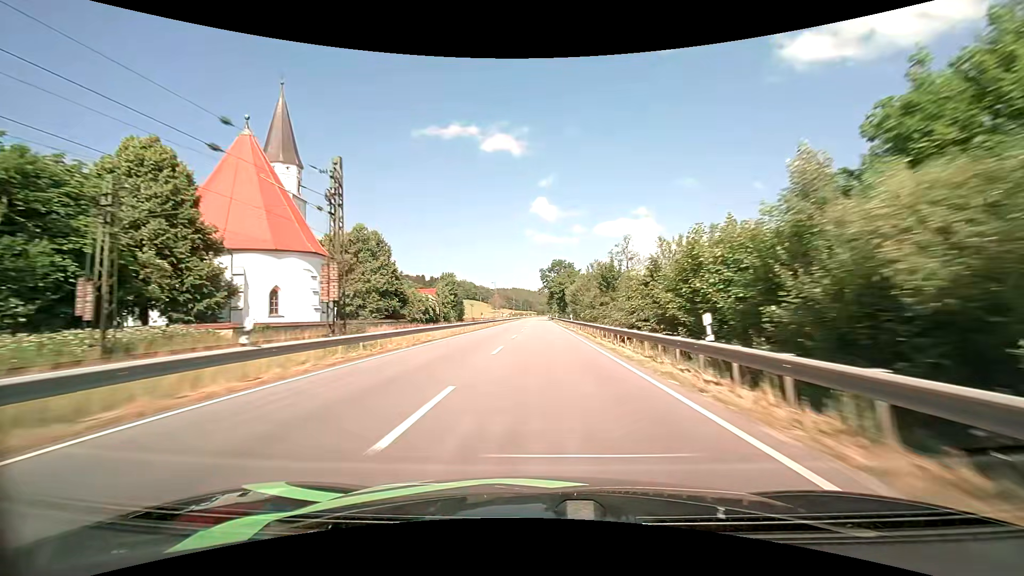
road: primary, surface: asphalt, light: Day
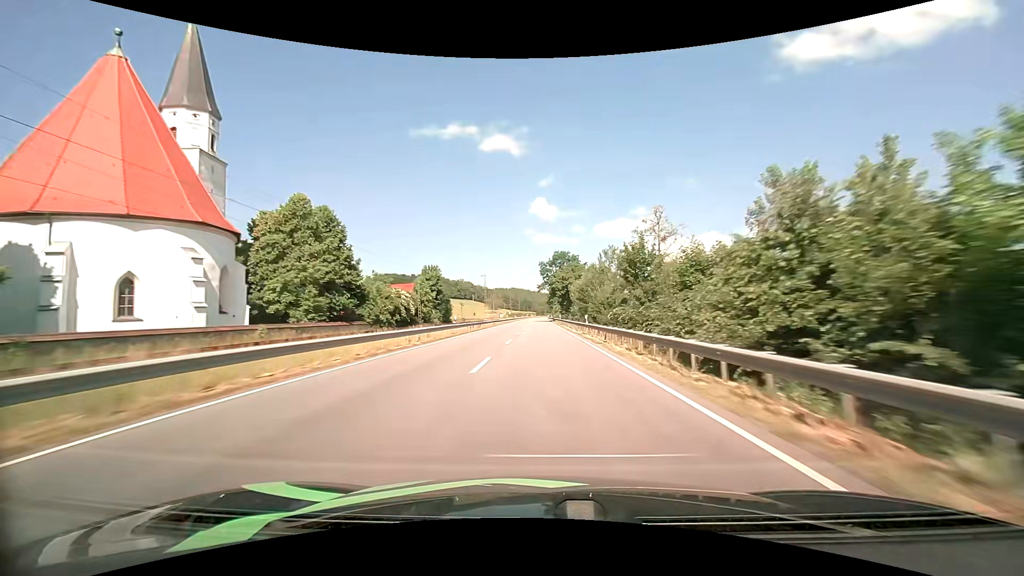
(0.0, +17.6) m; 0°
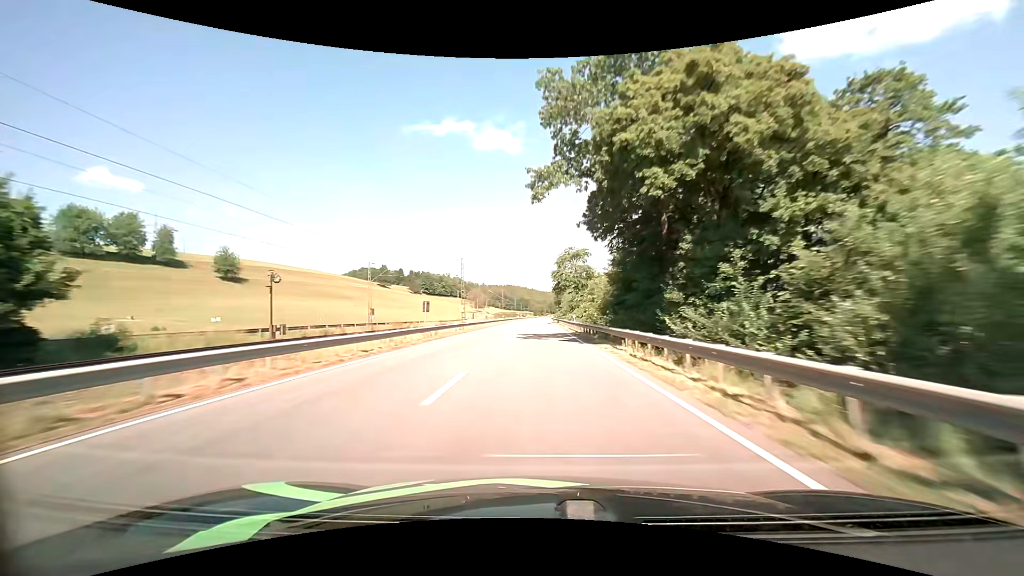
(+0.2, +88.9) m; 0°
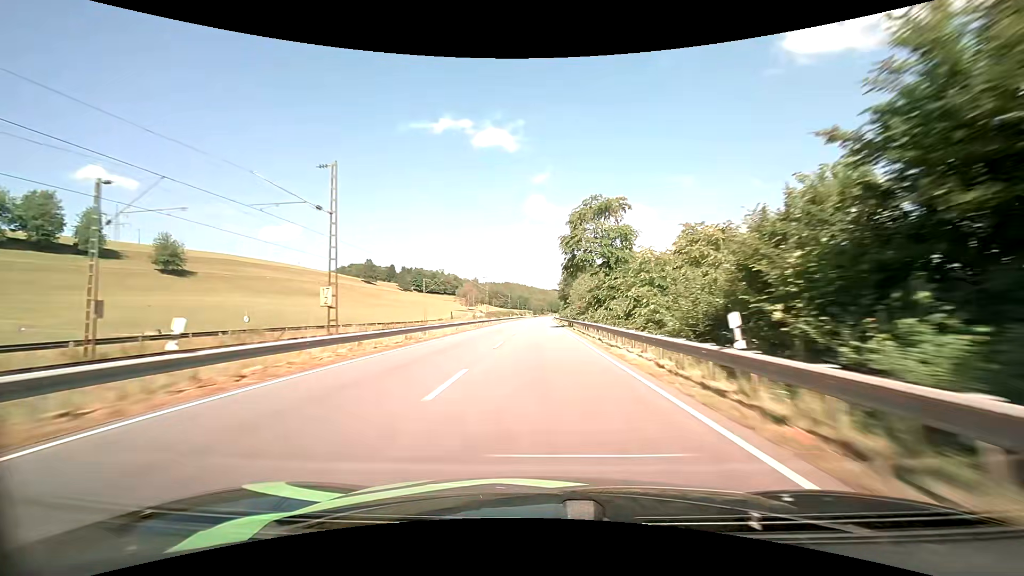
(0.0, +35.9) m; 0°
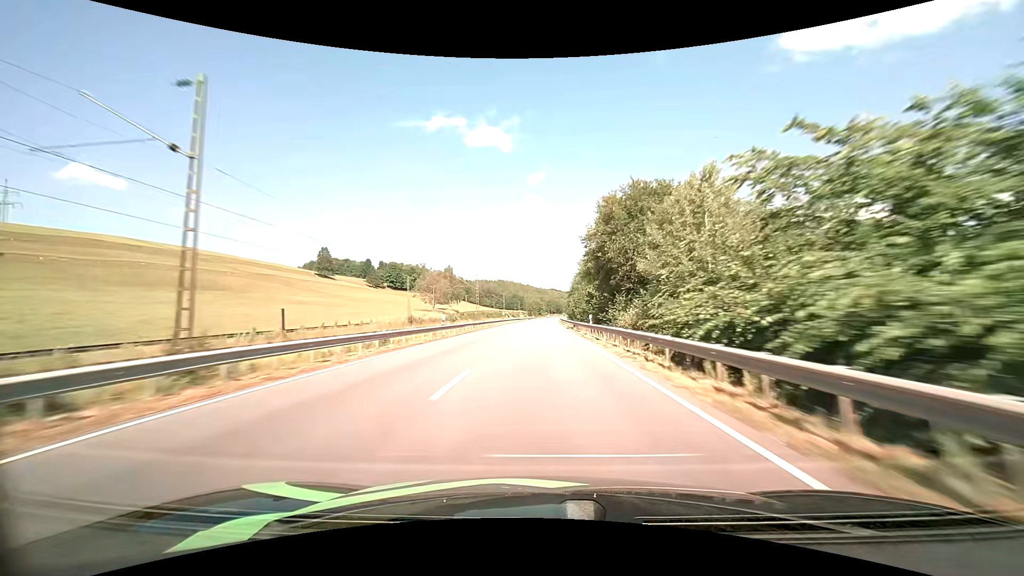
(+0.2, +72.4) m; 0°
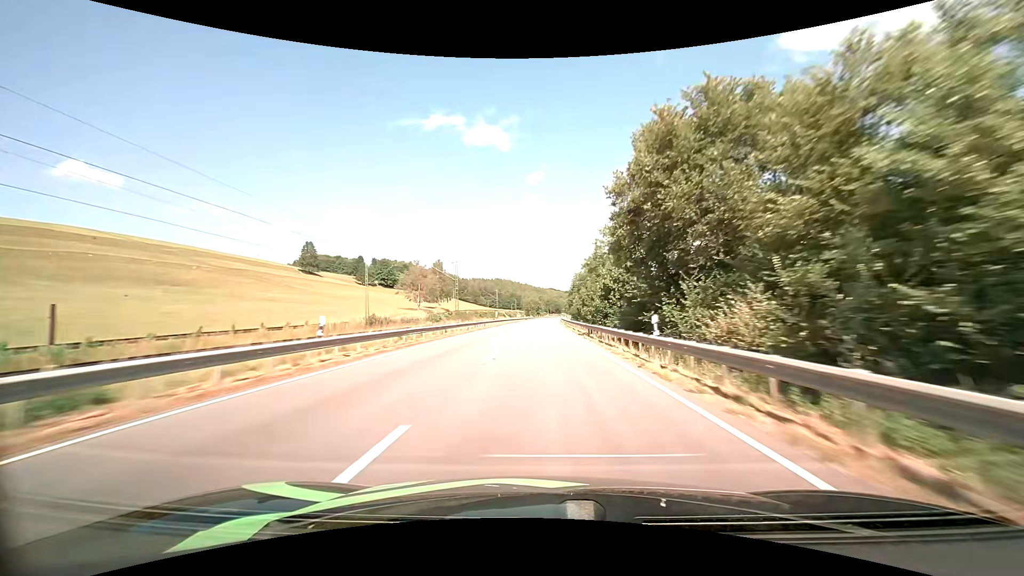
(0.0, +18.3) m; 0°
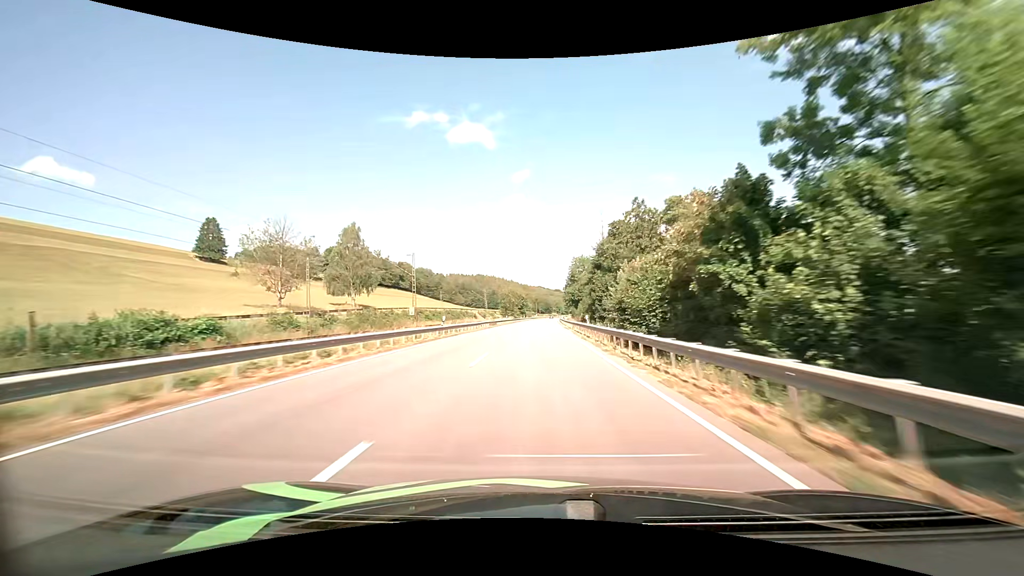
(+1.0, +73.3) m; +1°
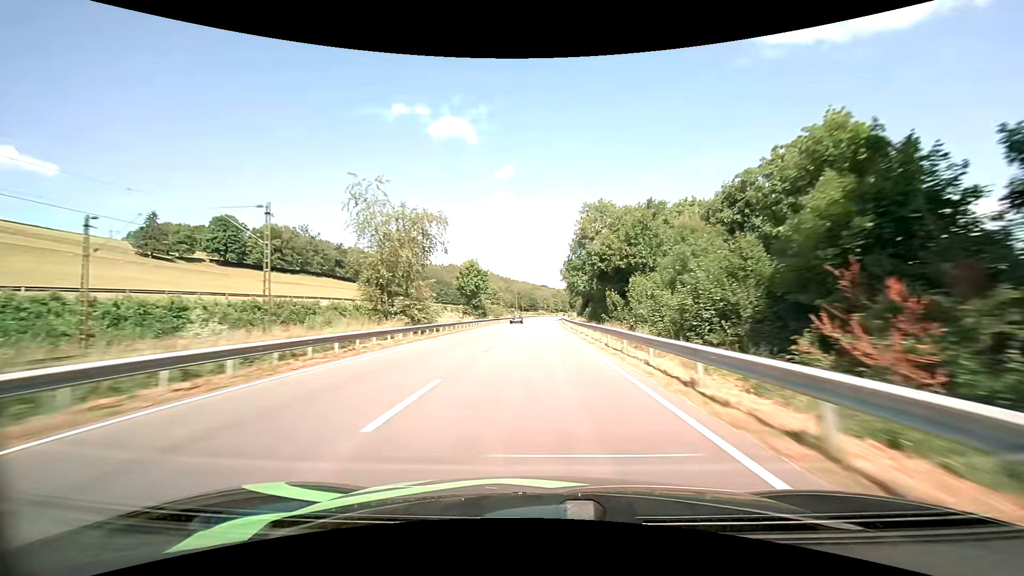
(+1.4, +91.8) m; +2°
(0, +10) (0, +20) (0, +30) (0, +40) (0, +50) (+1, +60) (+1, +70) (+1, +80) (+2, +90) (+2, +100) m
